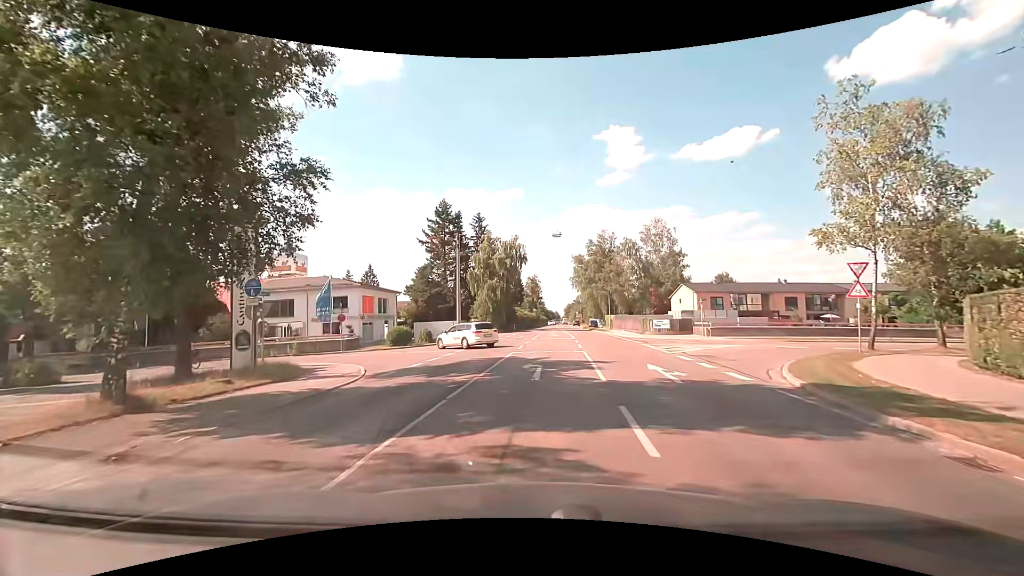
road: secondary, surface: asphalt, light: Day
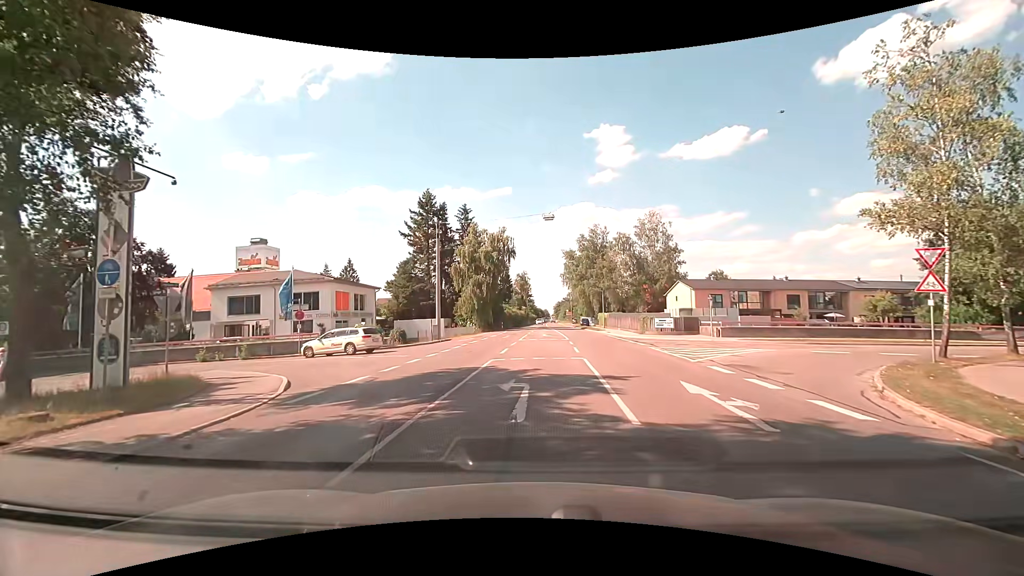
(+0.1, +4.6) m; +2°
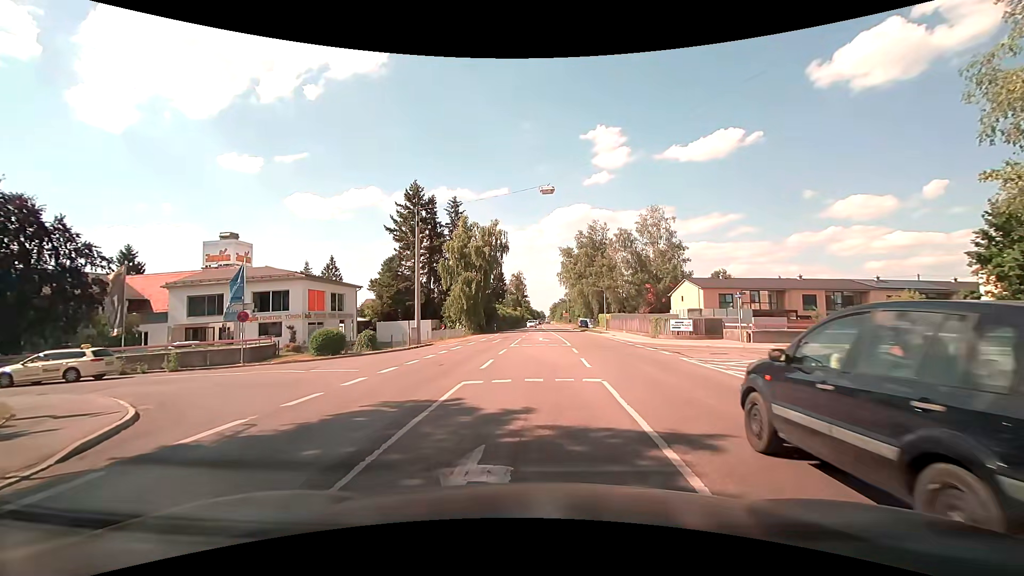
(0.0, +5.6) m; 0°
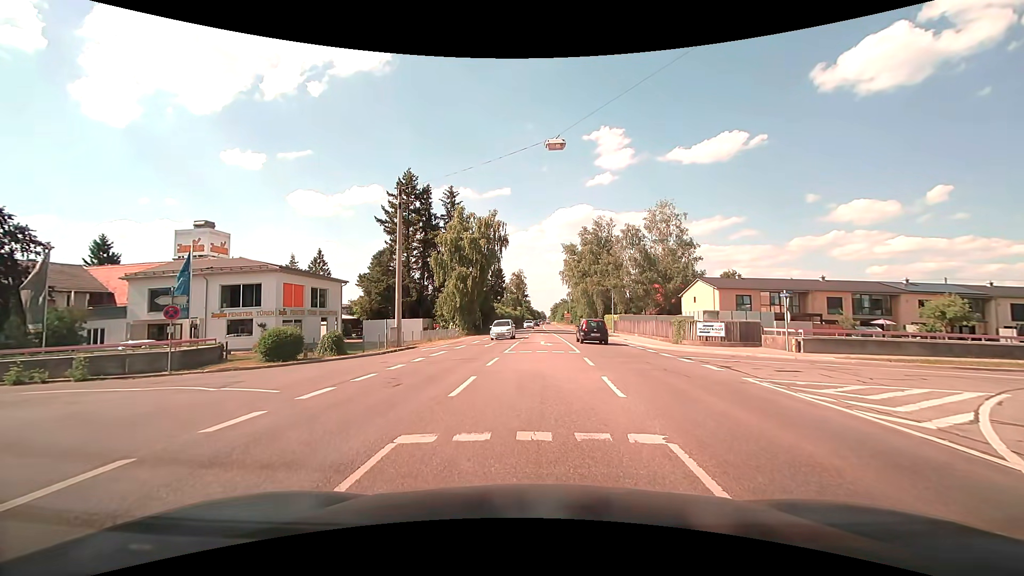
(0.0, +5.1) m; 0°
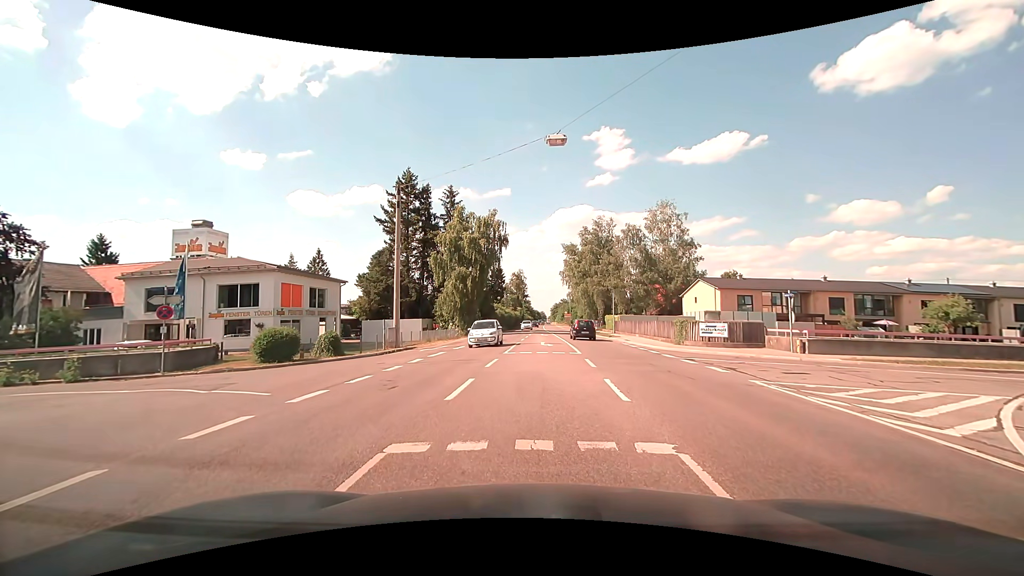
(0.0, +0.4) m; 0°
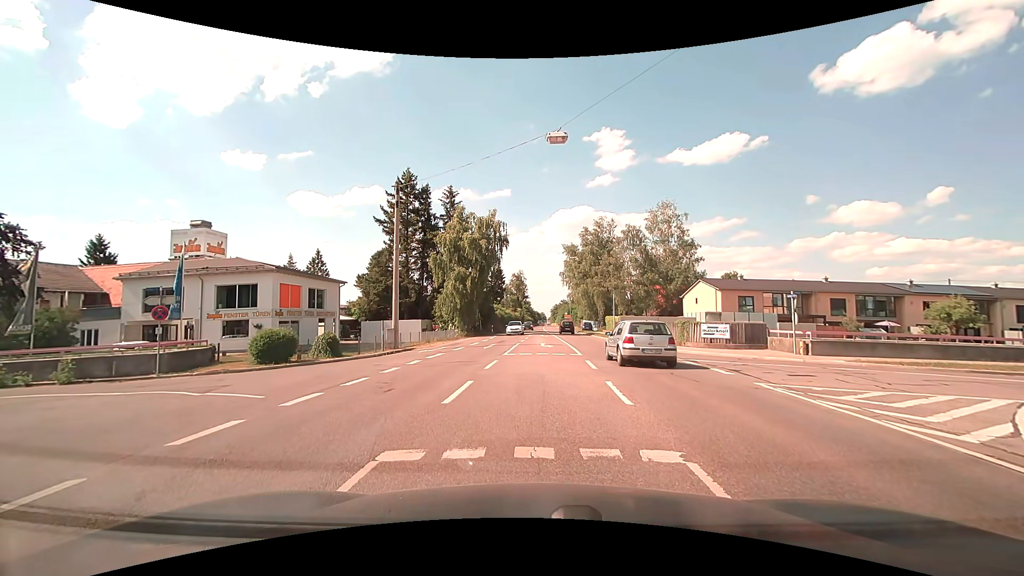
(0.0, +0.3) m; 0°
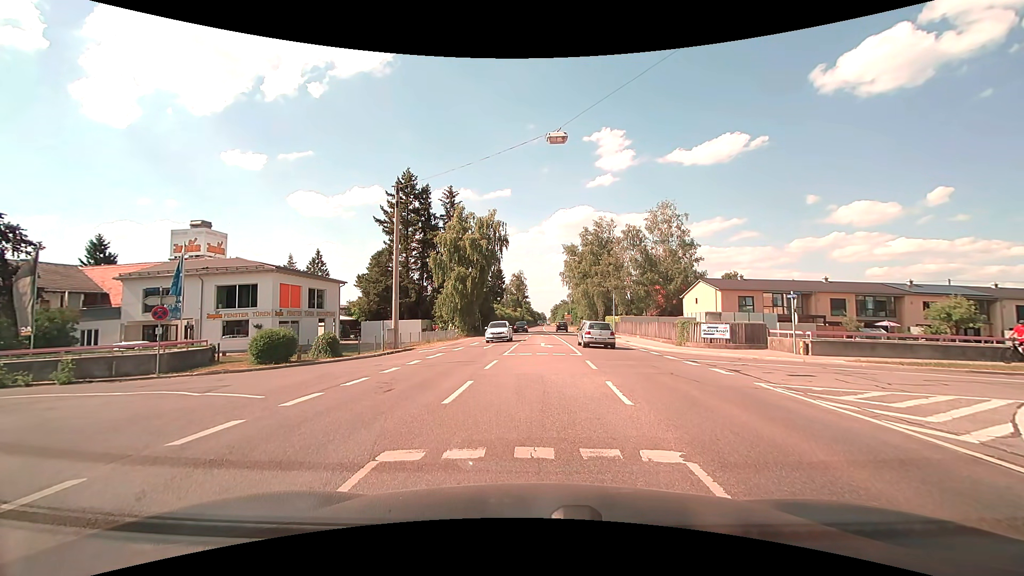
(0.0, 0.0) m; 0°
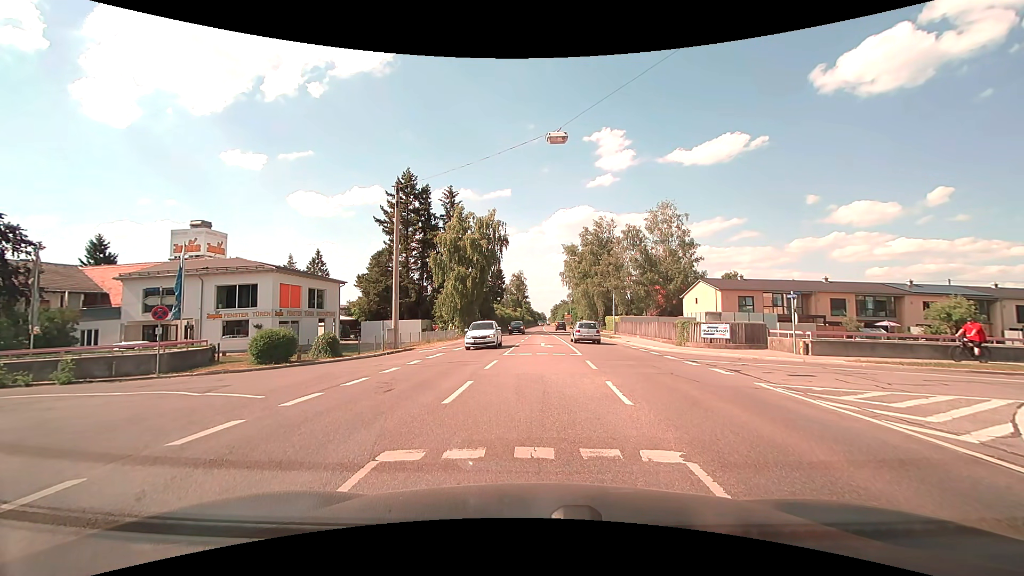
(0.0, 0.0) m; 0°
(-2, +10) (-9, +16) (-19, +18) (-29, +17) (-39, +16) (-49, +15) (-59, +14) (-69, +13) (-79, +12) (-89, +11) m
